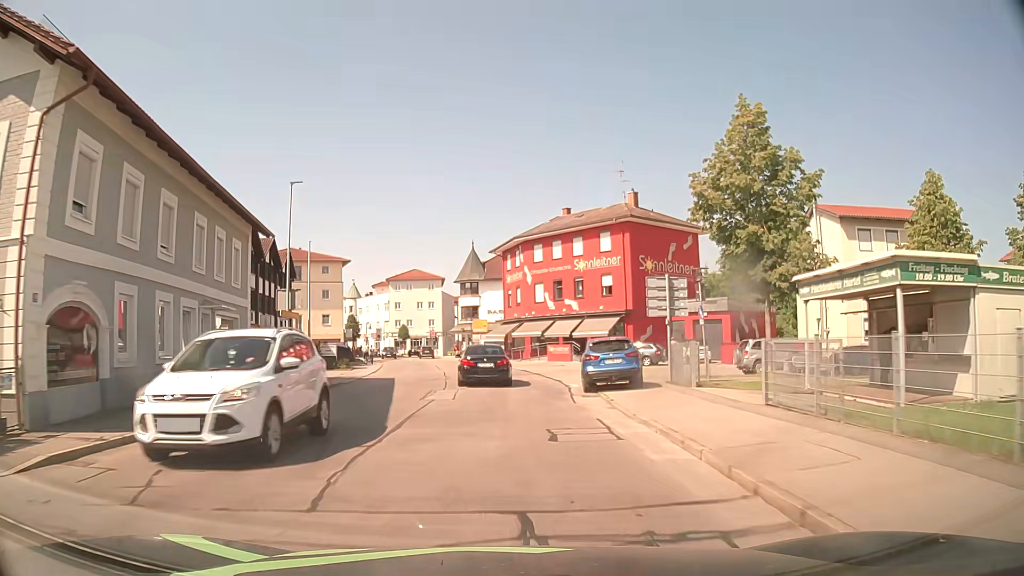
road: unclassified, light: Day
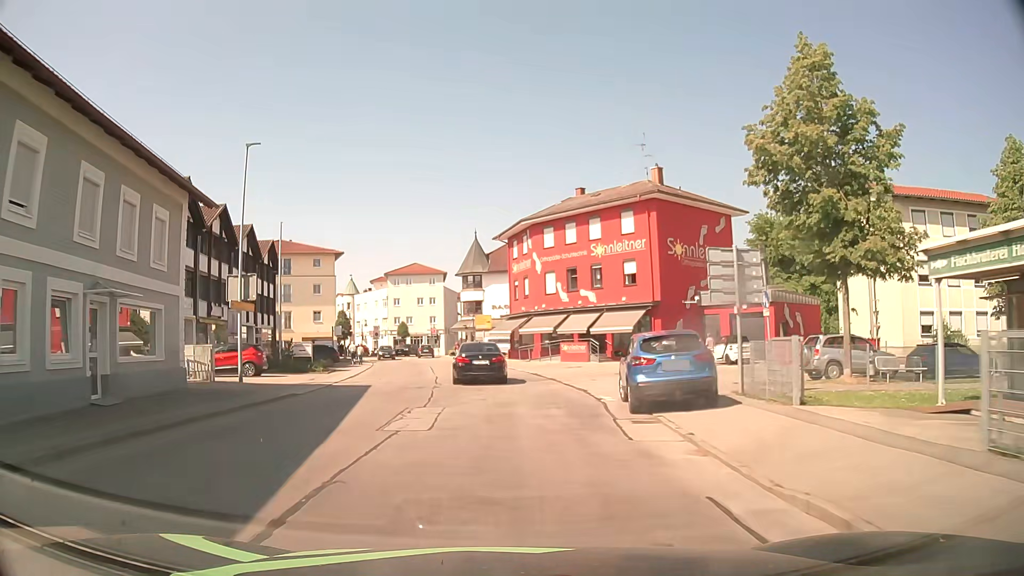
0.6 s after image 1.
(0.0, +6.7) m; -1°
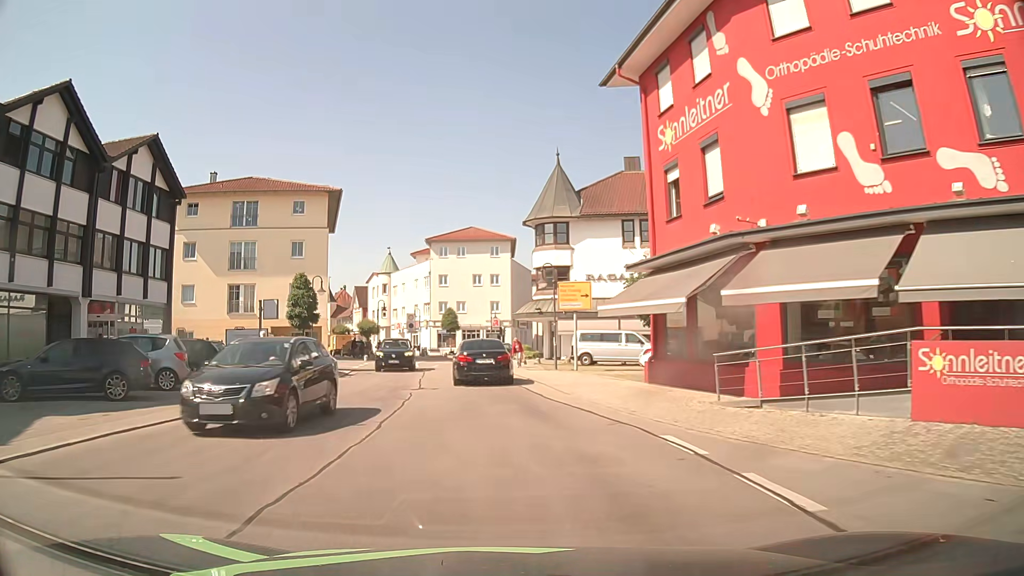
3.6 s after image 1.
(-1.3, +32.5) m; -7°
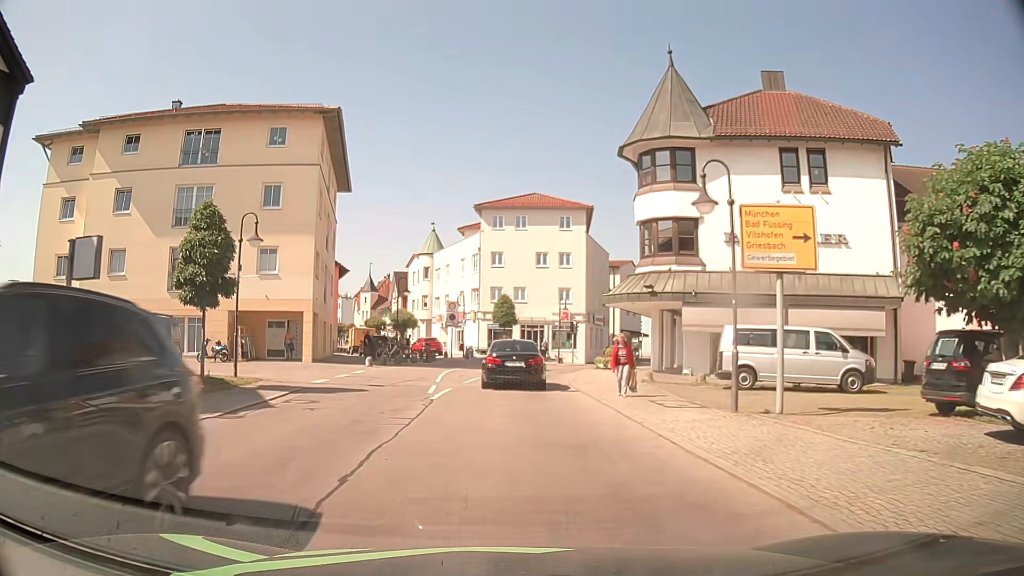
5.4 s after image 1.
(-0.8, +17.6) m; -5°
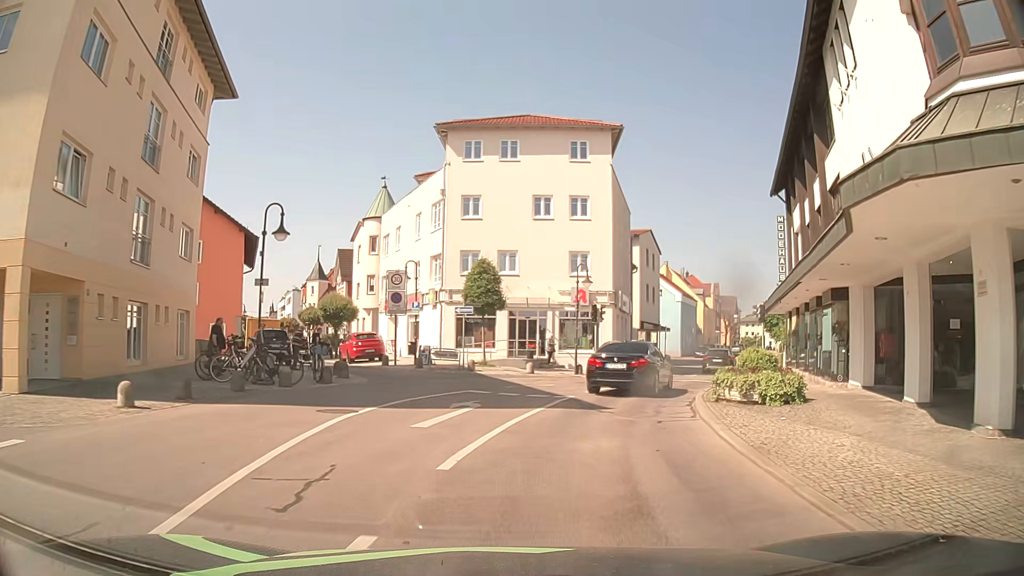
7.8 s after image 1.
(-0.5, +20.9) m; +2°
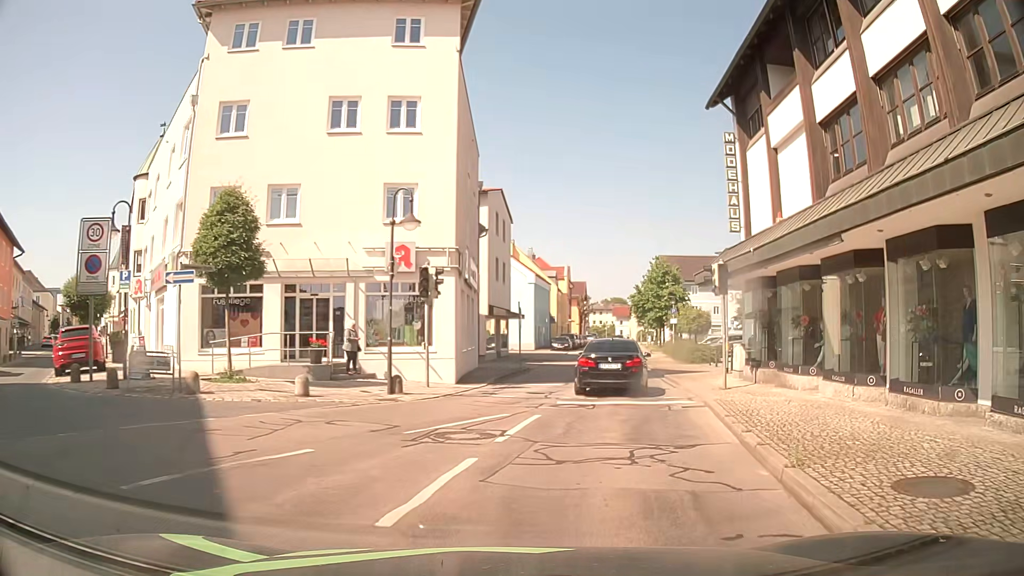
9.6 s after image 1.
(+1.3, +13.8) m; +13°
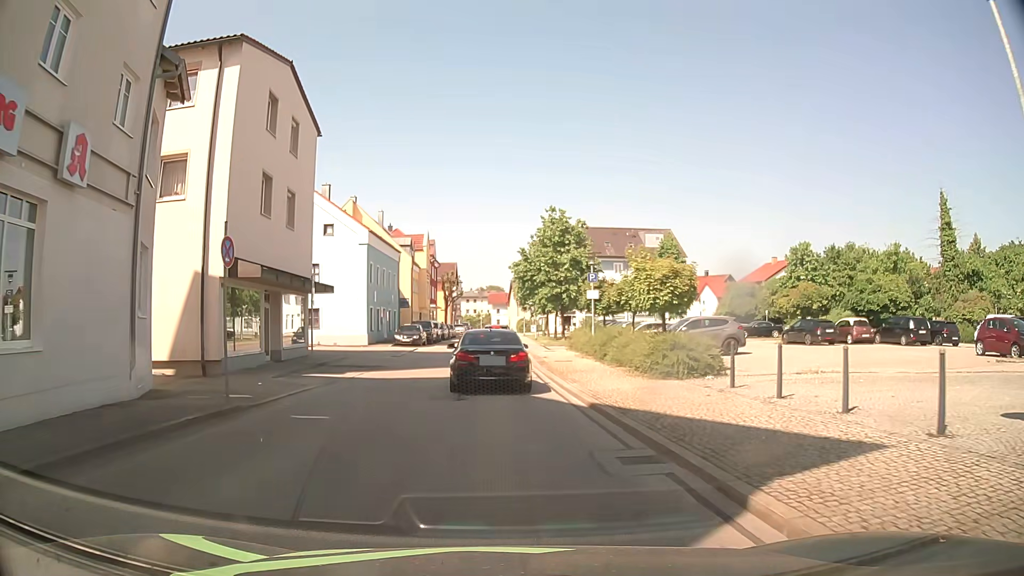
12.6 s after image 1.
(+3.3, +21.9) m; +11°
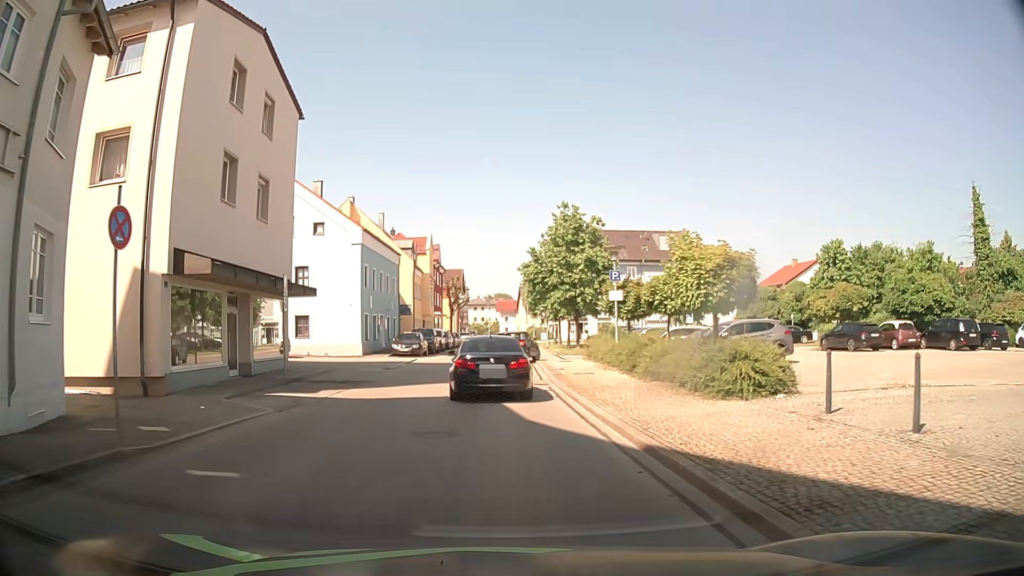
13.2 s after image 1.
(0.0, +4.1) m; 0°
(0, +10) (0, +20) (-1, +30) (-1, +40) (-1, +50) (-1, +60) (-1, +70) (-1, +80) (-1, +90) (-1, +100) m
